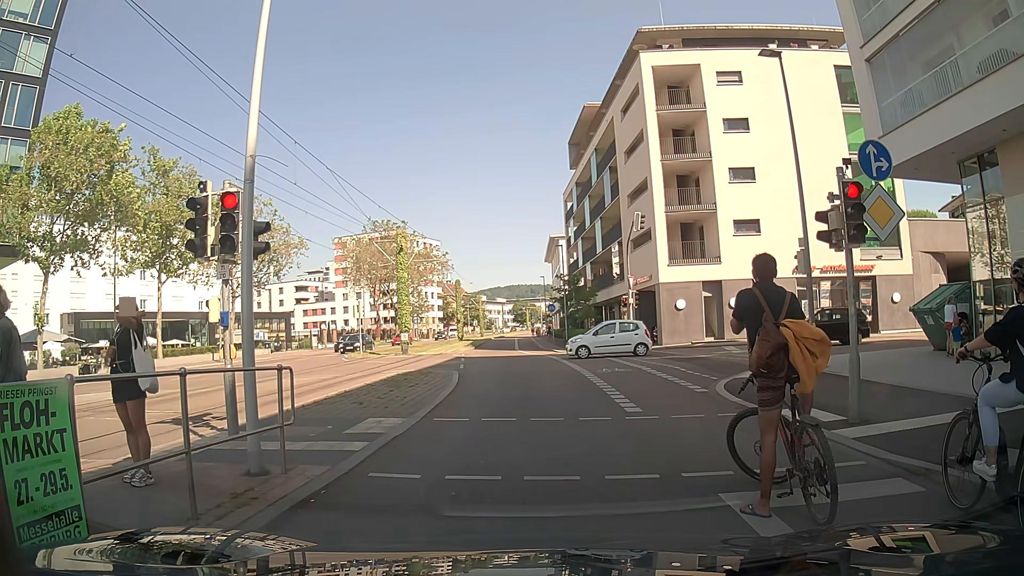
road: secondary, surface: asphalt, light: Day
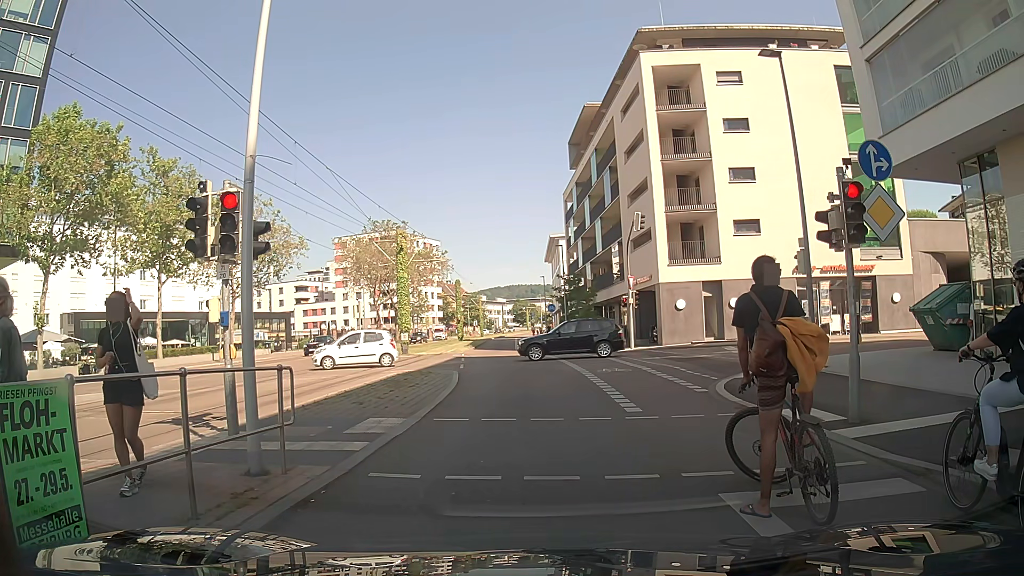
(0.0, 0.0) m; 0°
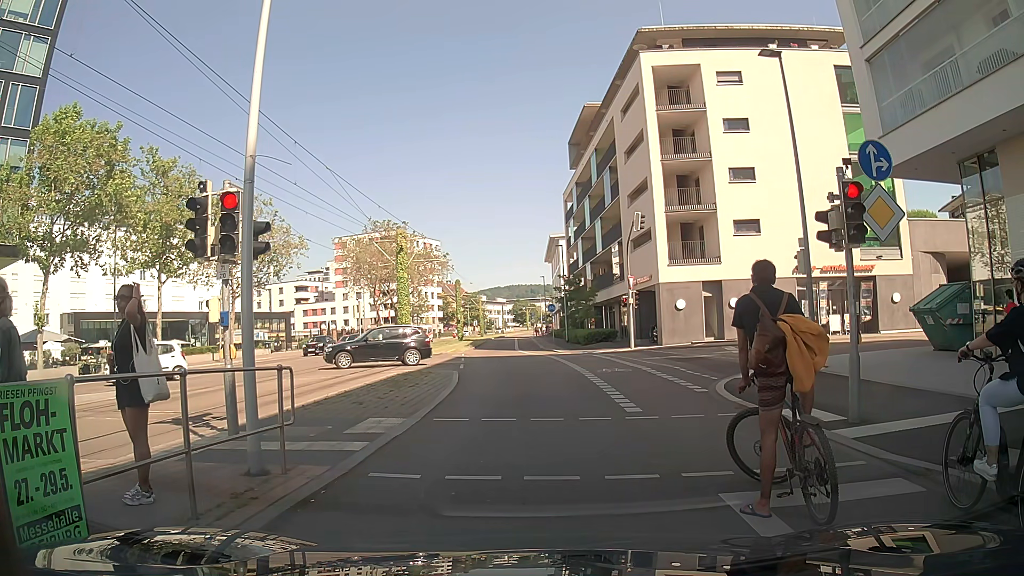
(0.0, 0.0) m; 0°
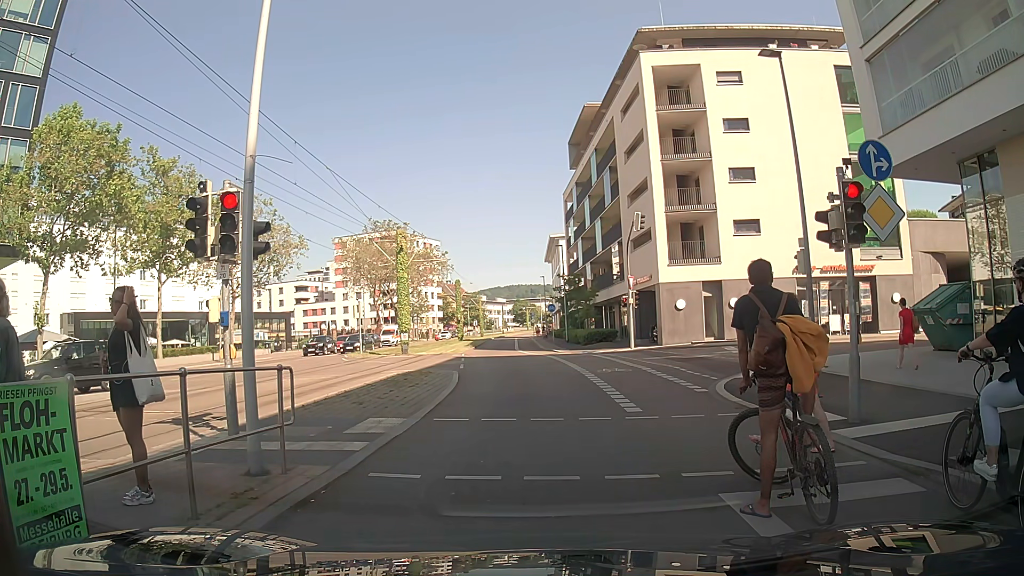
(0.0, 0.0) m; 0°
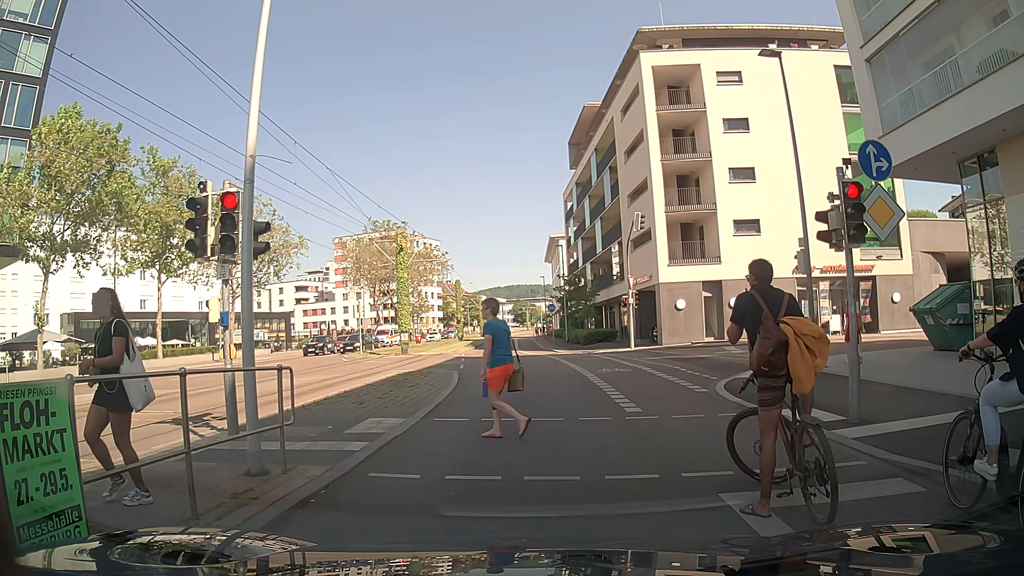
(0.0, 0.0) m; 0°
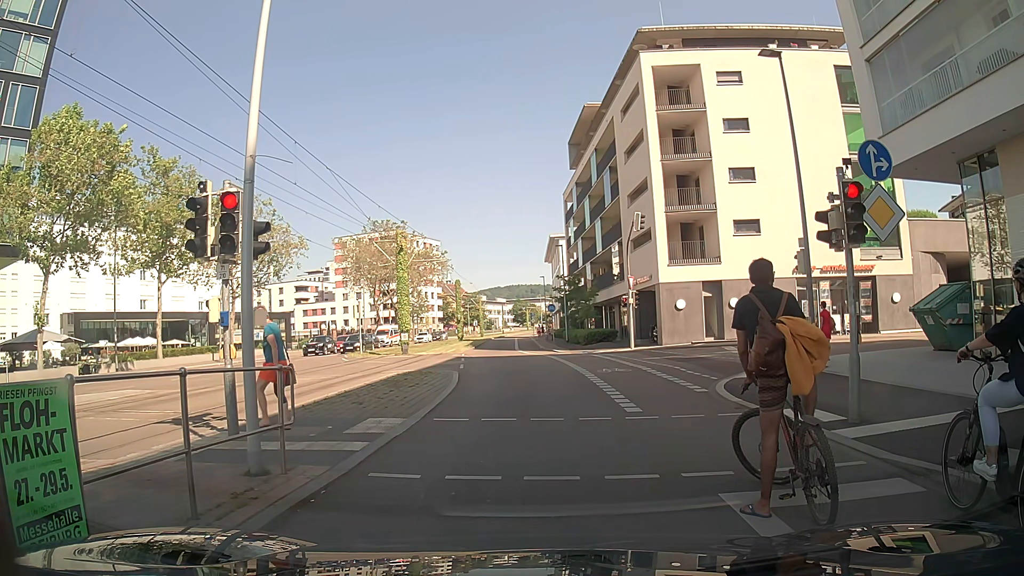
(0.0, 0.0) m; 0°
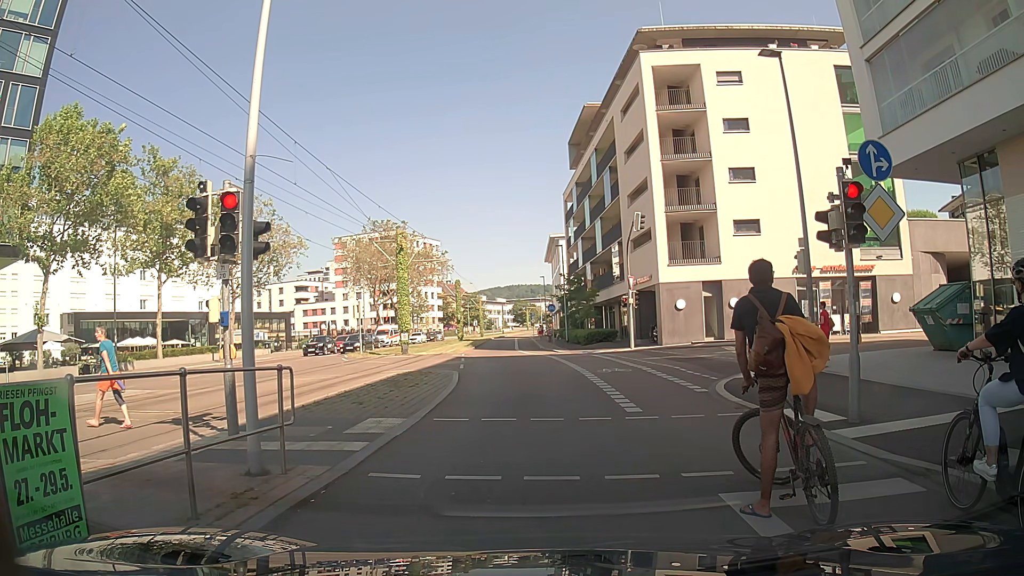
(0.0, 0.0) m; 0°
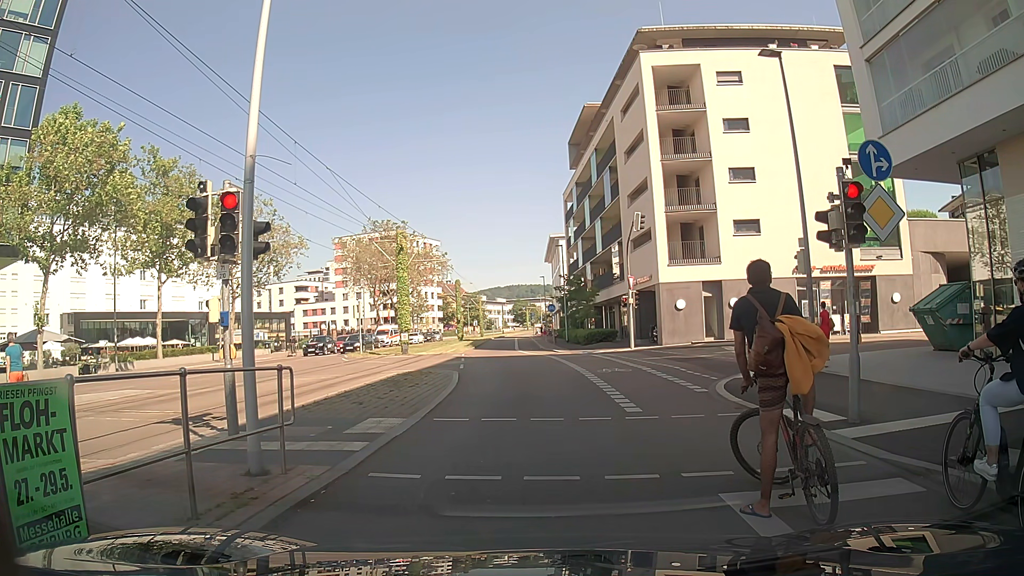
(0.0, 0.0) m; 0°
(0, +10) (0, +20) (0, +30) (0, +40) (0, +50) (0, +60) (0, +70) (0, +80) (0, +90) (0, +100) m
